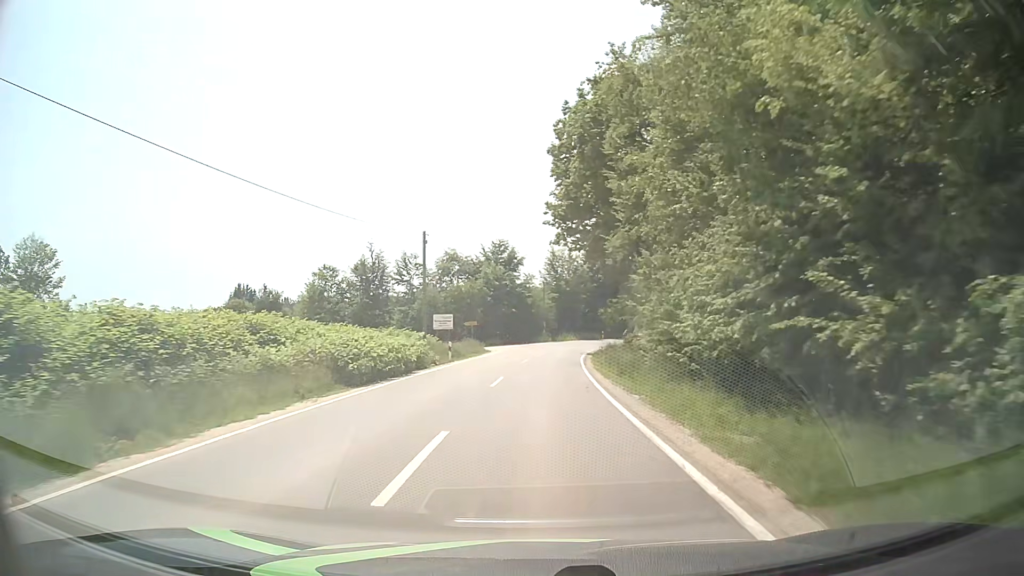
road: tertiary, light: Day
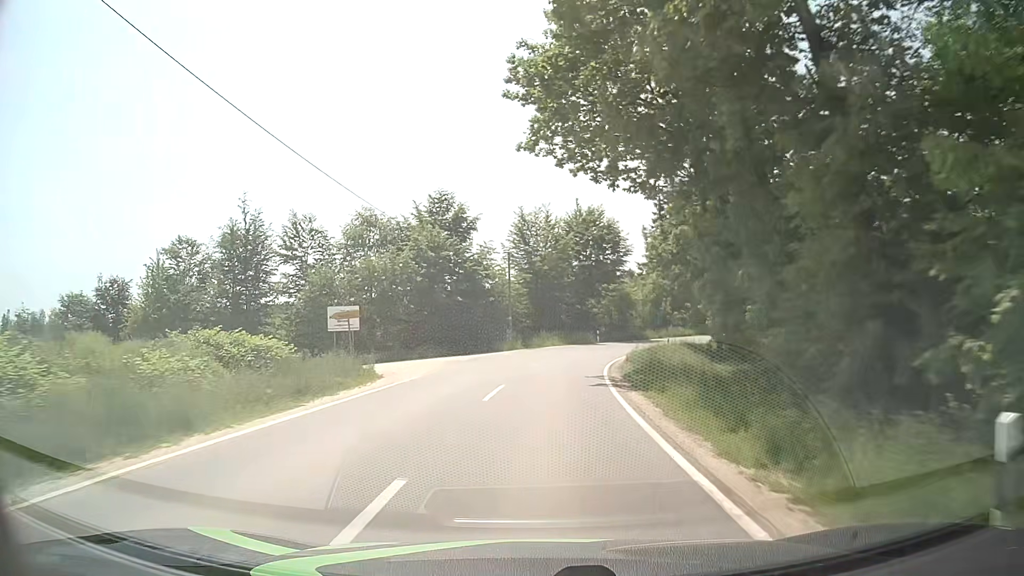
(+0.5, +27.5) m; +3°
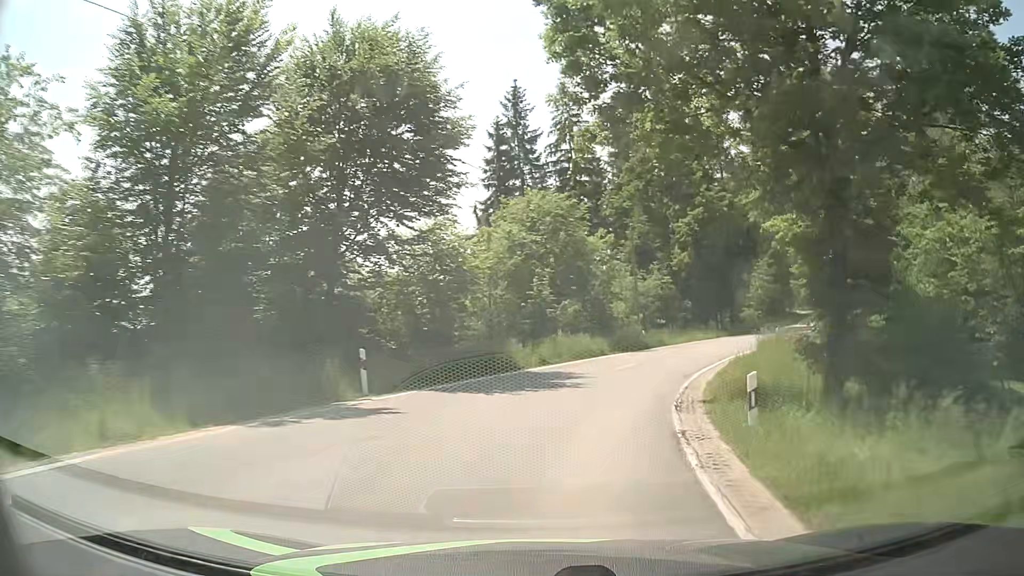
(+4.2, +40.8) m; +16°
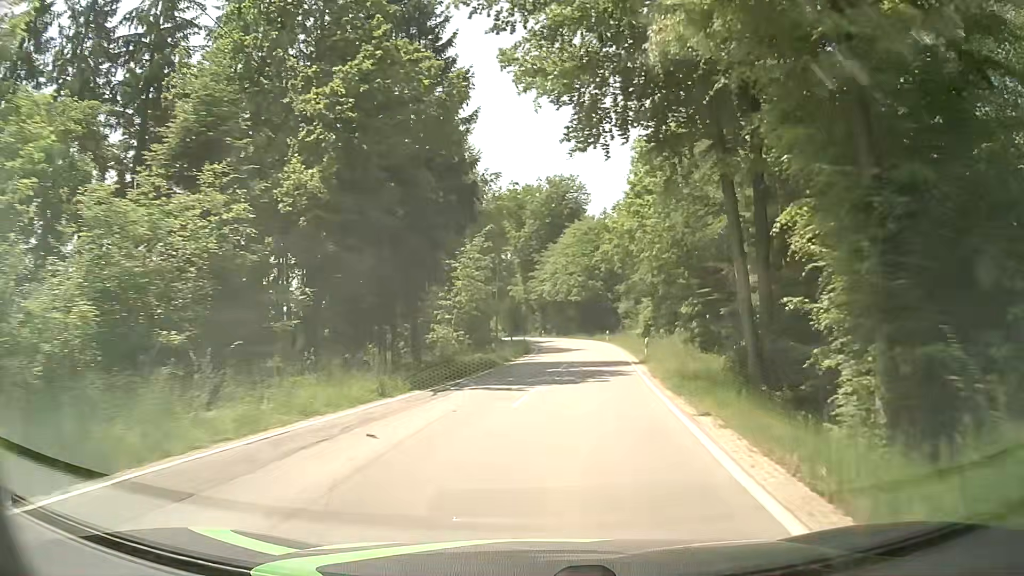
(+7.9, +30.8) m; +29°
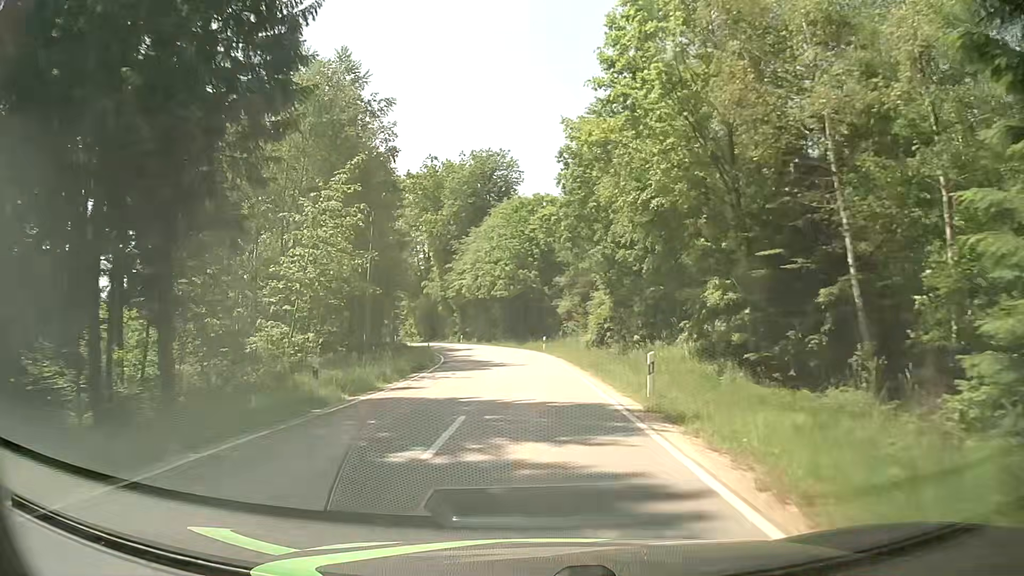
(+1.1, +17.1) m; +6°
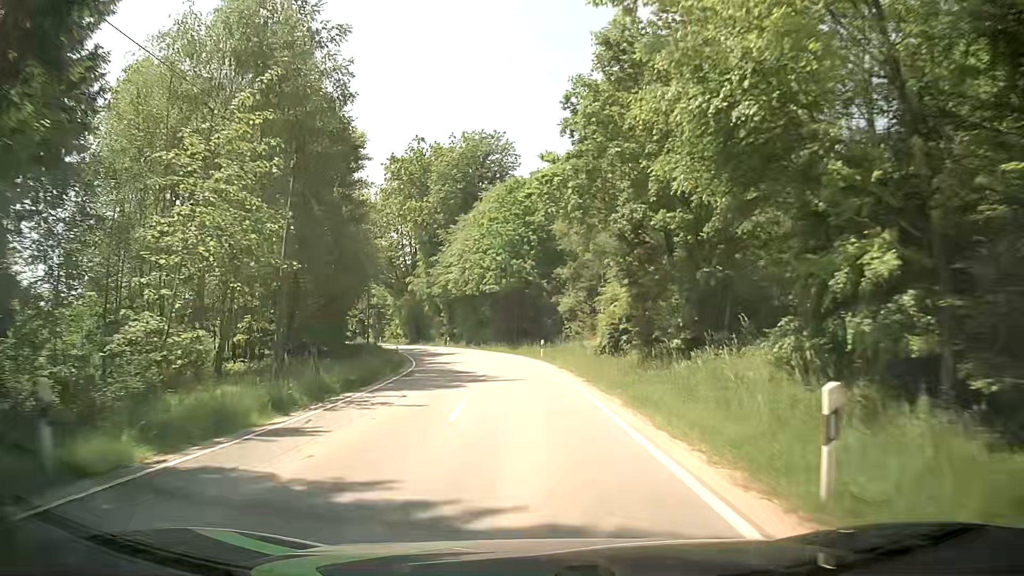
(0.0, +8.8) m; 0°
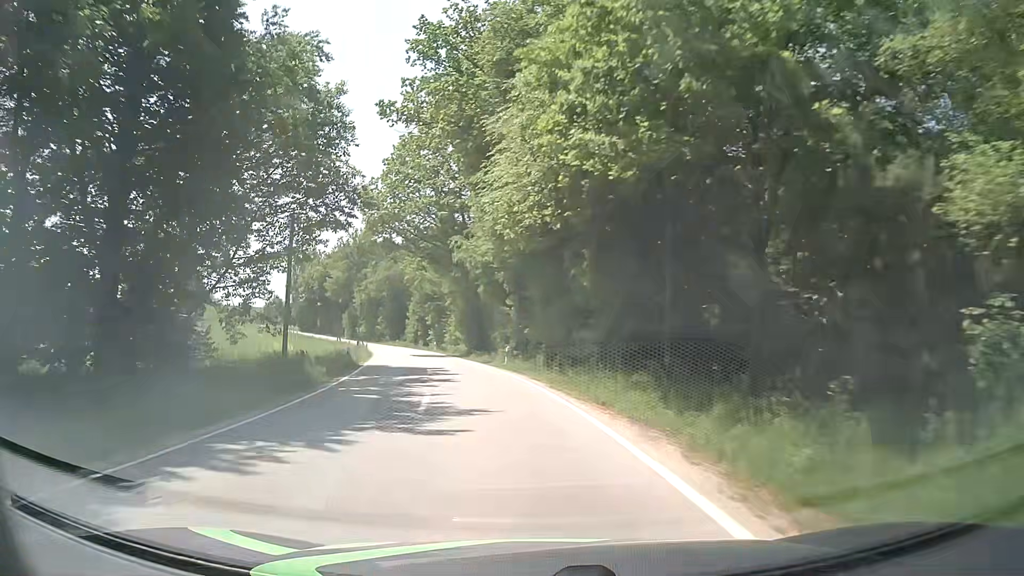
(-1.6, +35.7) m; -9°
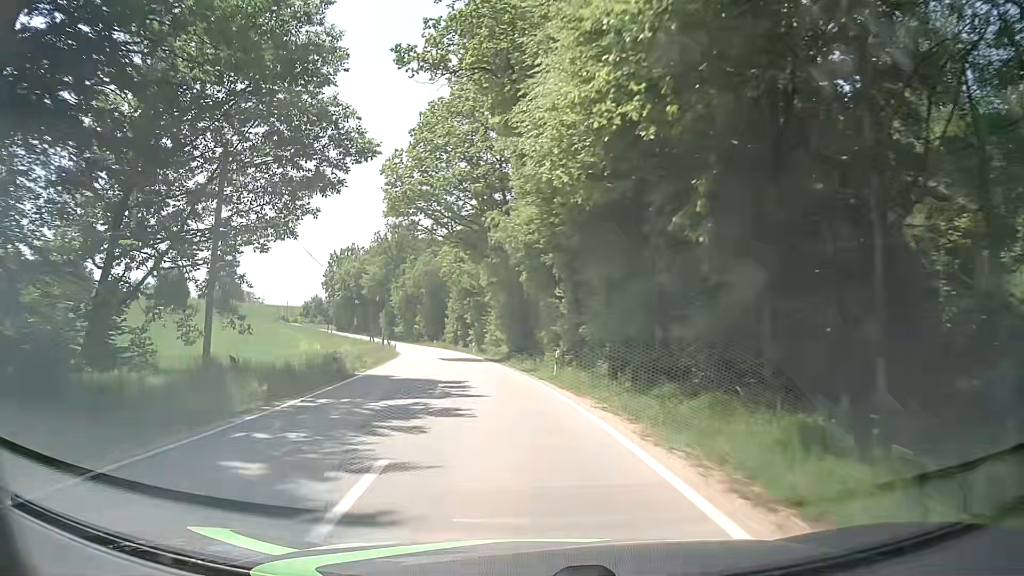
(-0.4, +9.1) m; -4°
(0, +10) (-1, +20) (-3, +30) (-4, +40) (-6, +50) (-8, +59) (-10, +69) (-12, +79) (-15, +89) (-18, +98) m
